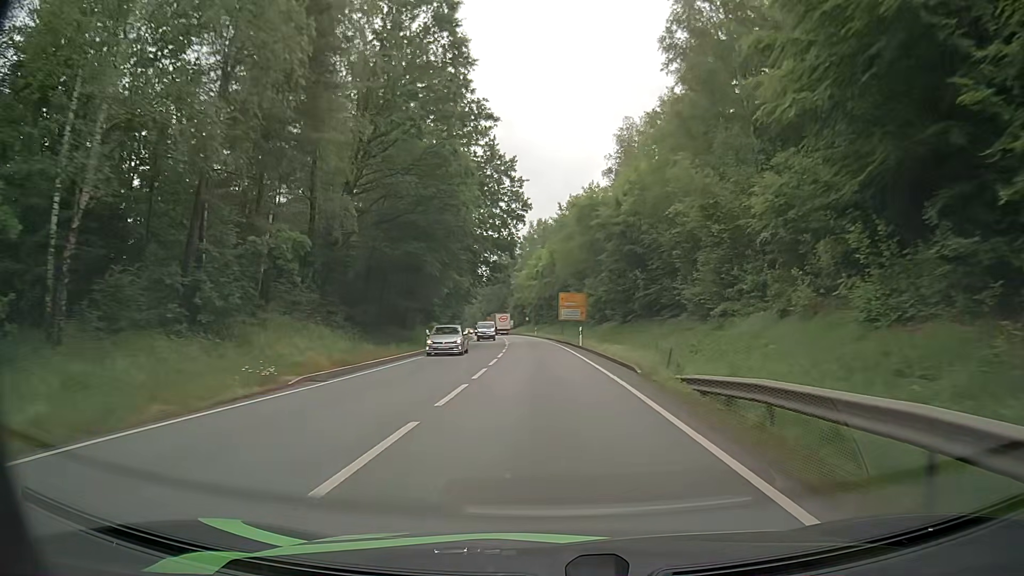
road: primary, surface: asphalt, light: Day
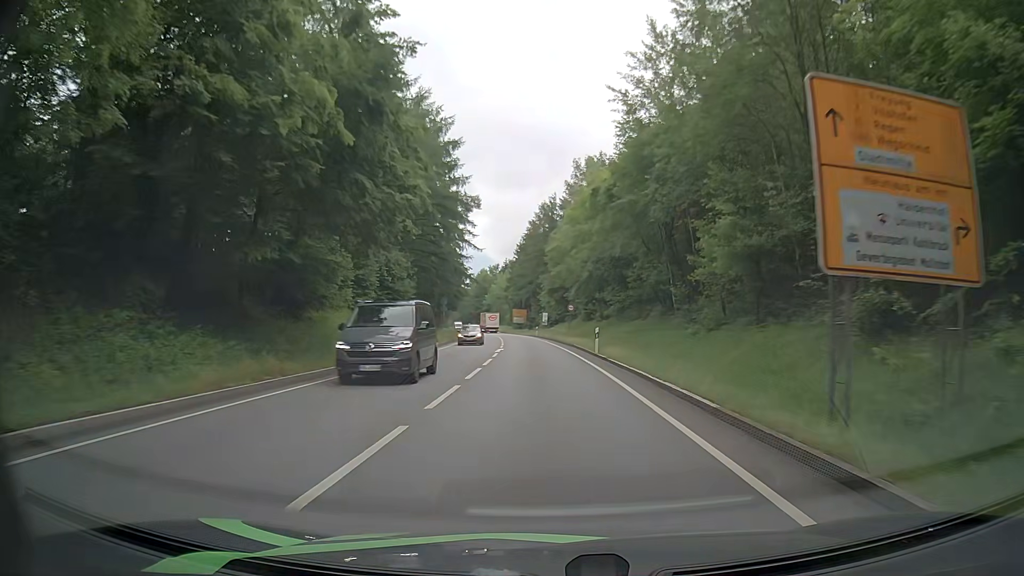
(-1.8, +60.2) m; -4°
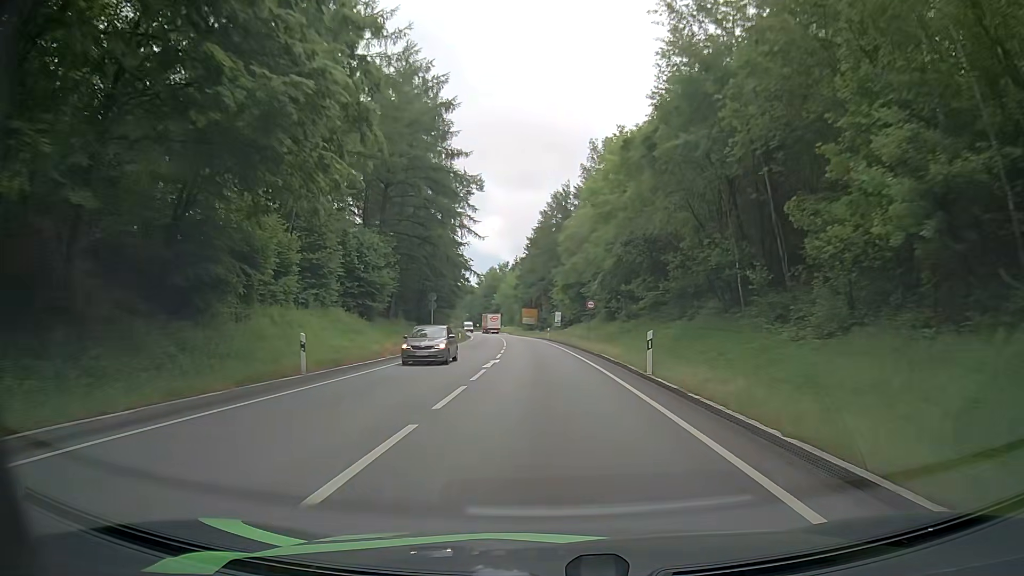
(0.0, +11.9) m; -1°
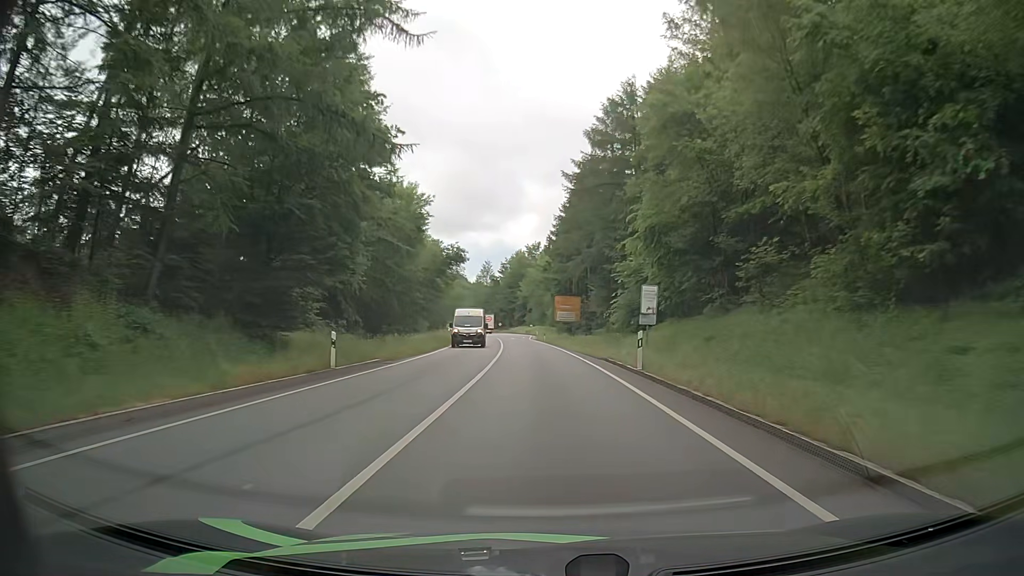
(-1.3, +48.4) m; -3°
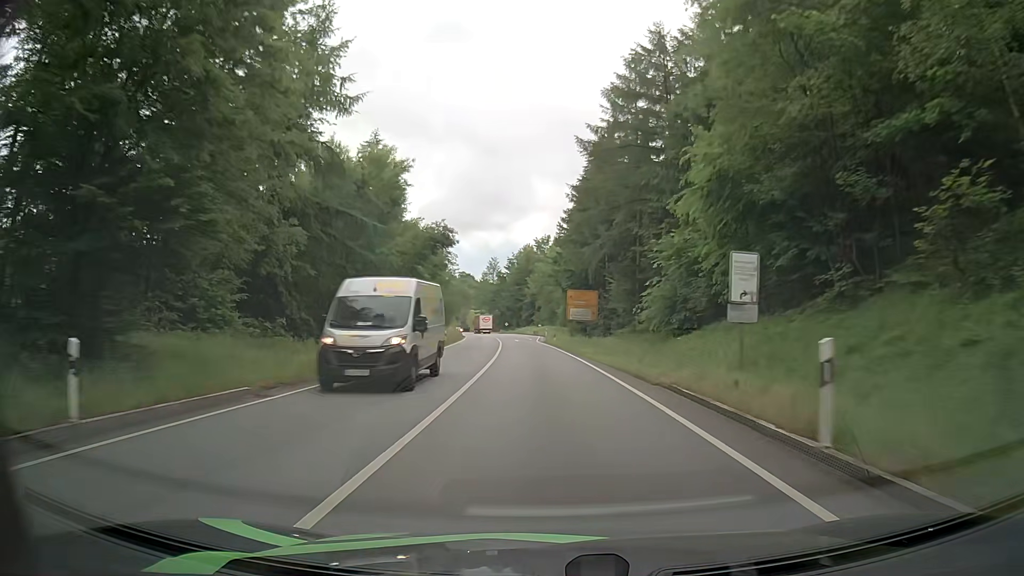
(0.0, +12.3) m; -1°
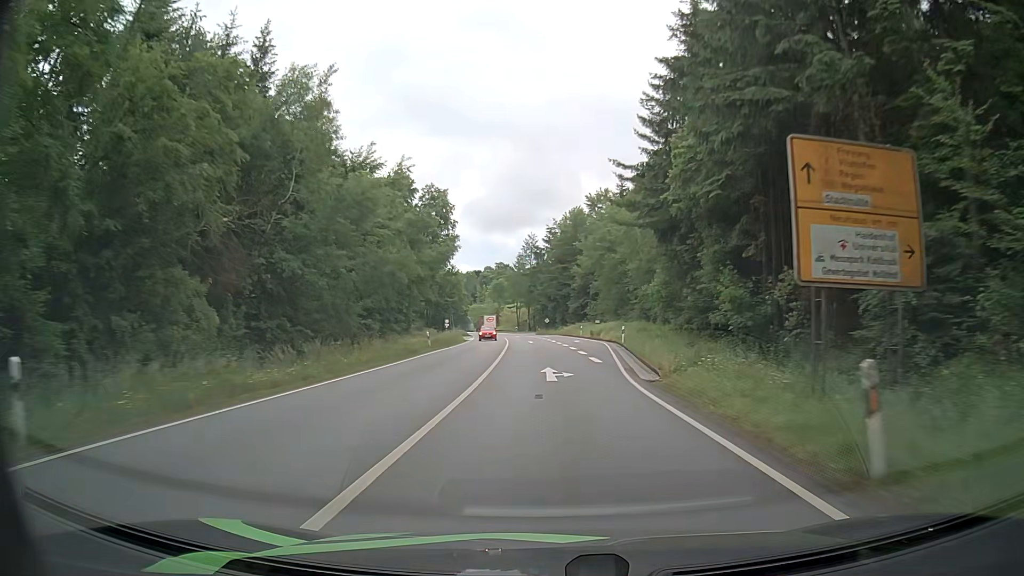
(-1.7, +49.6) m; -4°
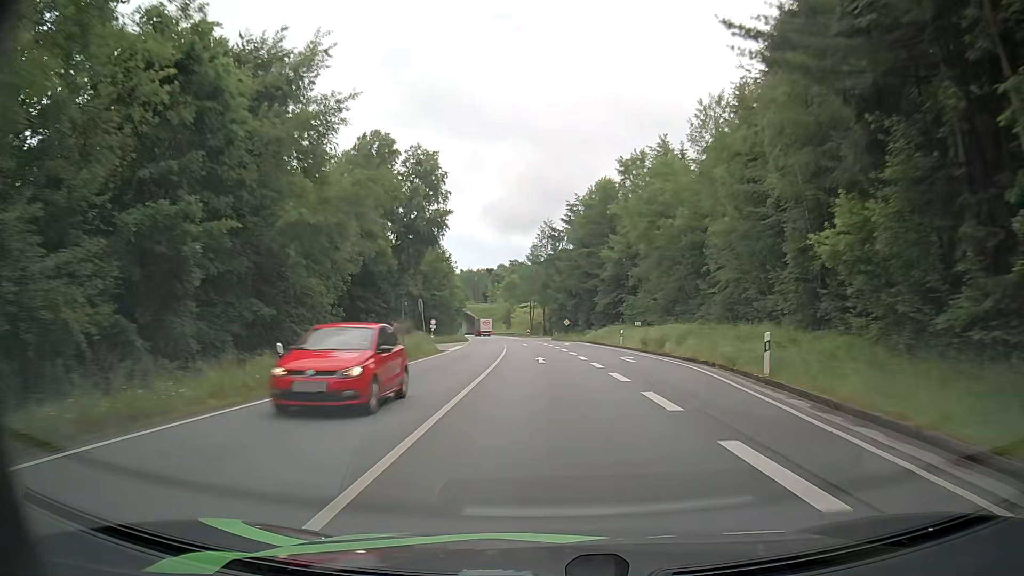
(-0.3, +24.9) m; -1°
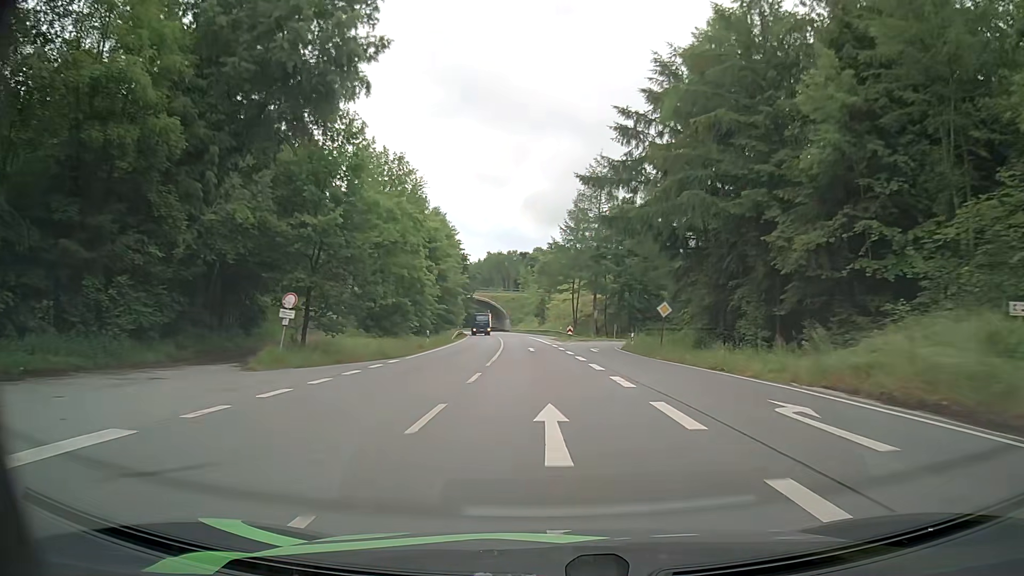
(-1.4, +49.8) m; -3°
(0, +10) (0, +20) (-1, +30) (-1, +40) (-2, +50) (-2, +60) (-3, +70) (-4, +80) (-5, +90) (-6, +100) m
